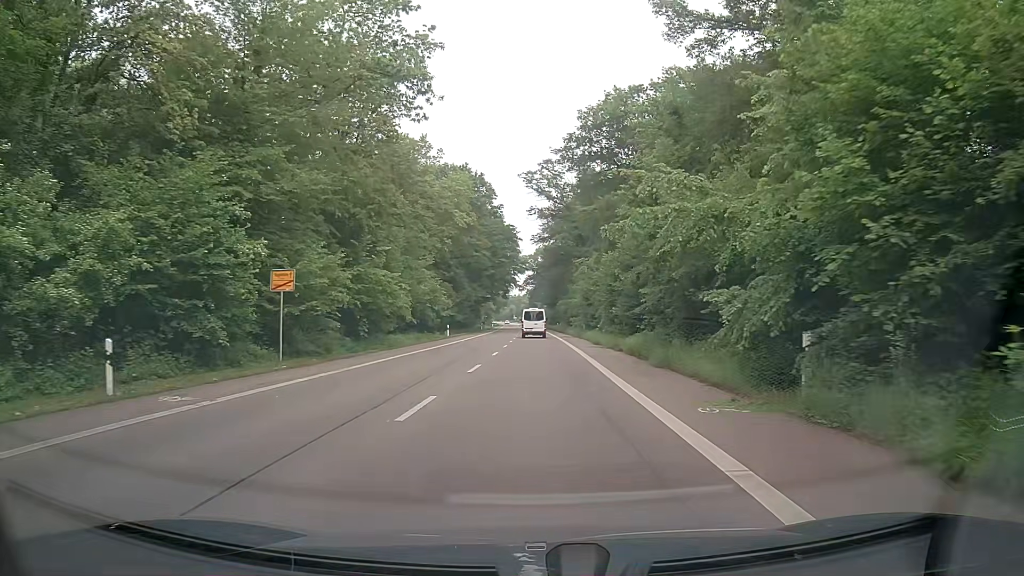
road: secondary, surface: asphalt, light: Day
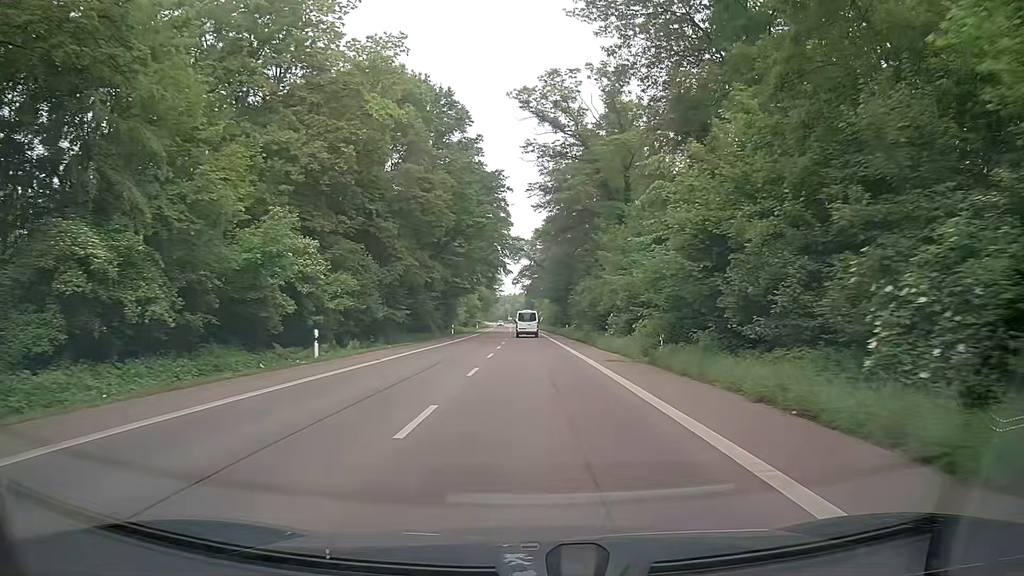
(+0.7, +37.6) m; +1°
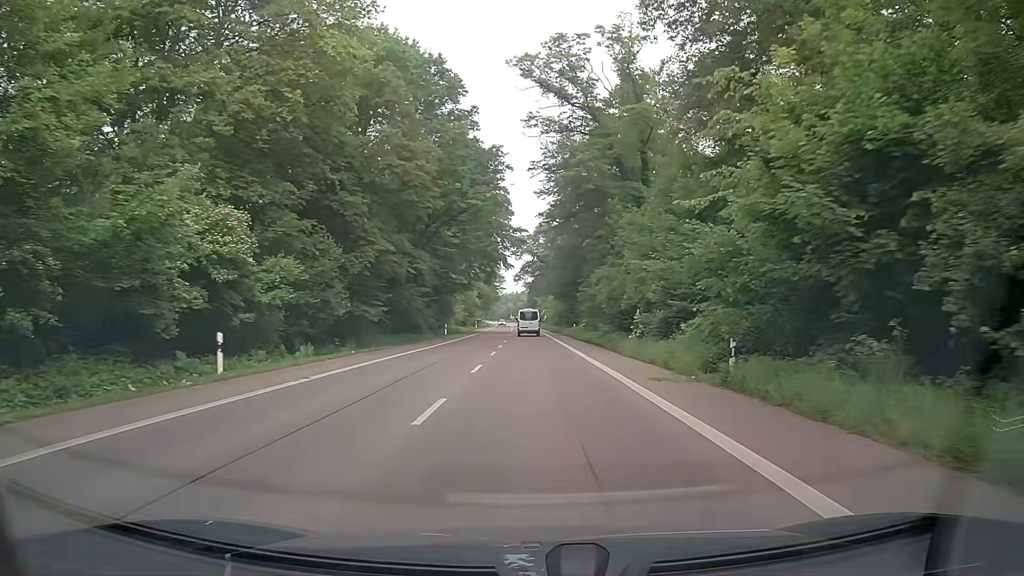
(0.0, +8.3) m; 0°
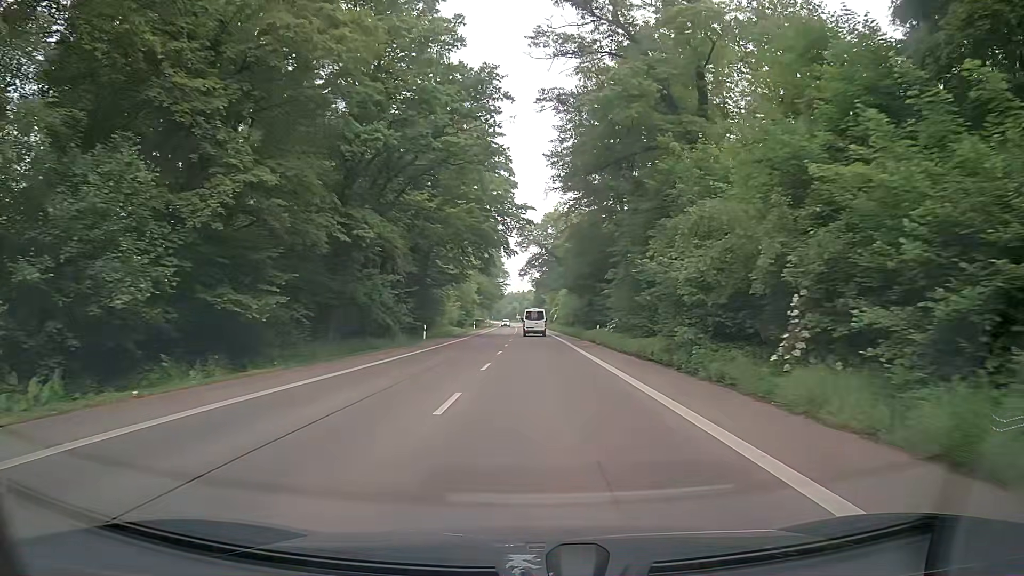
(-0.2, +17.1) m; -1°
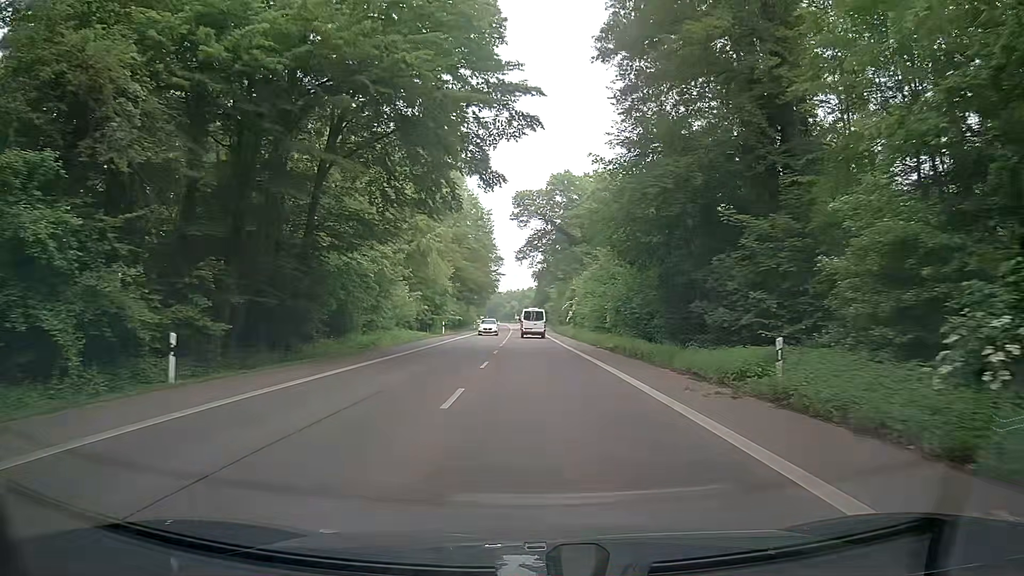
(0.0, +35.7) m; 0°
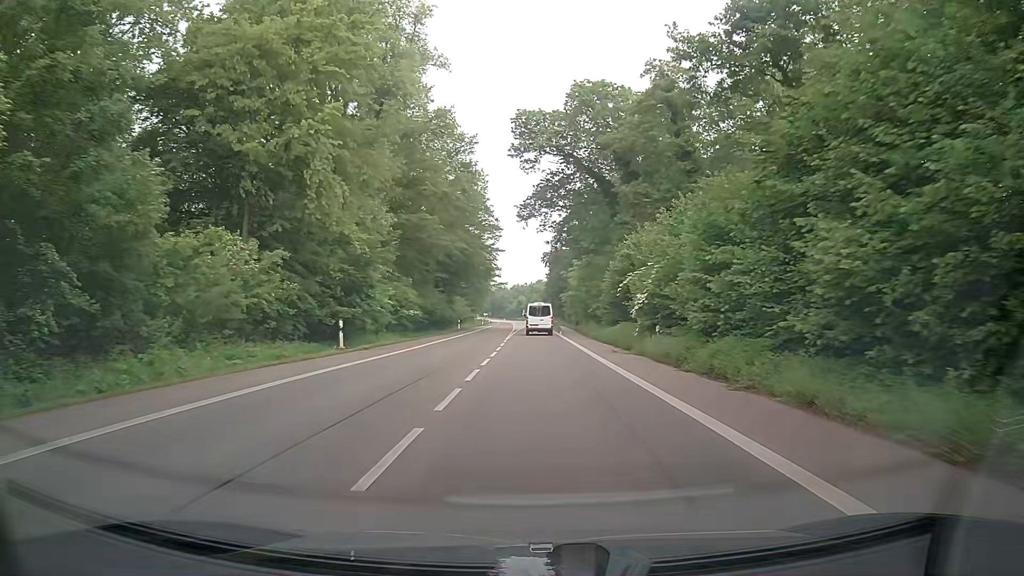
(-0.4, +36.8) m; -1°
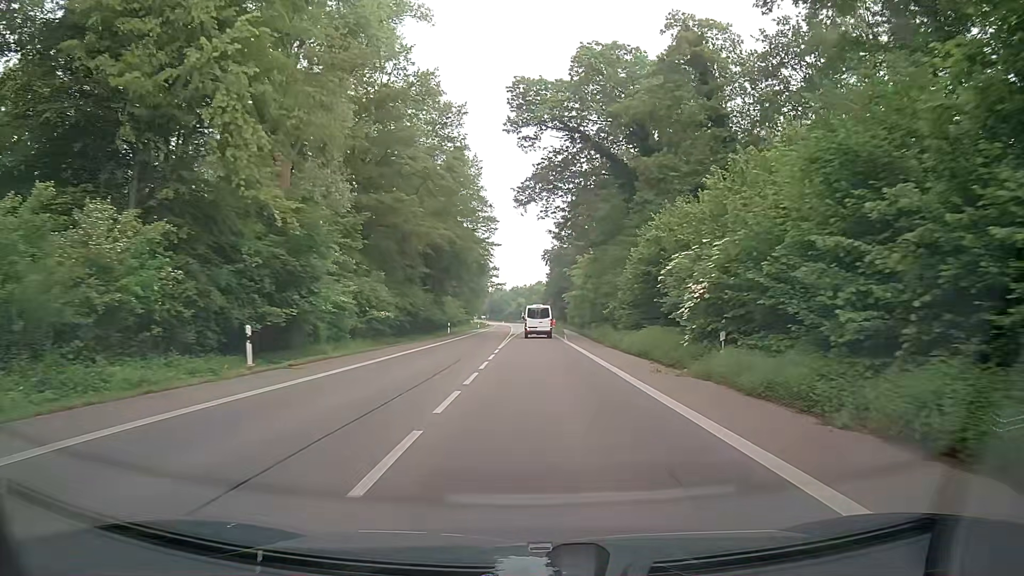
(0.0, +9.1) m; 0°
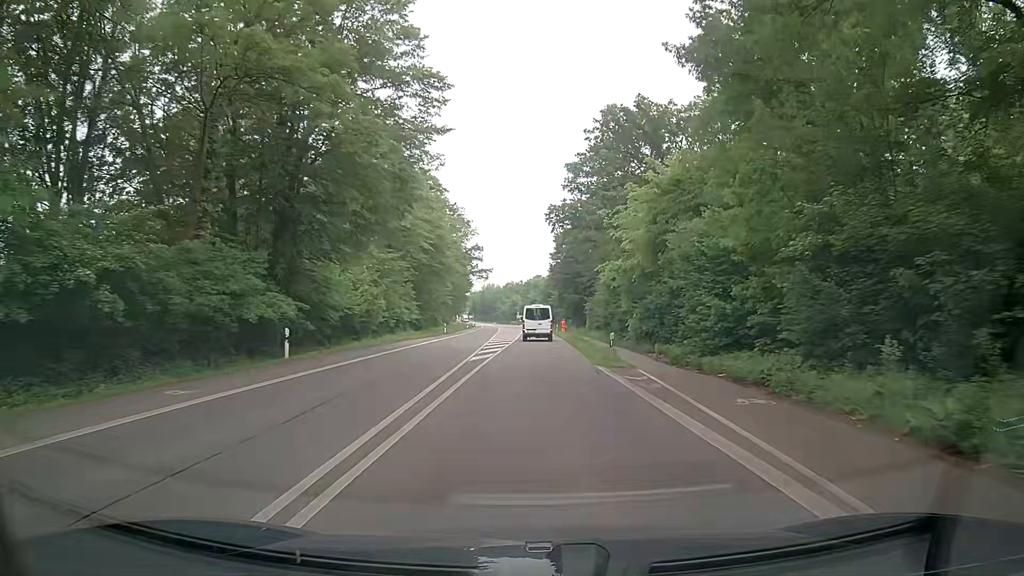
(0.0, +44.9) m; 0°
(0, +10) (0, +20) (0, +30) (0, +40) (0, +50) (+1, +60) (+1, +70) (+1, +80) (+1, +90) (+1, +100) m
